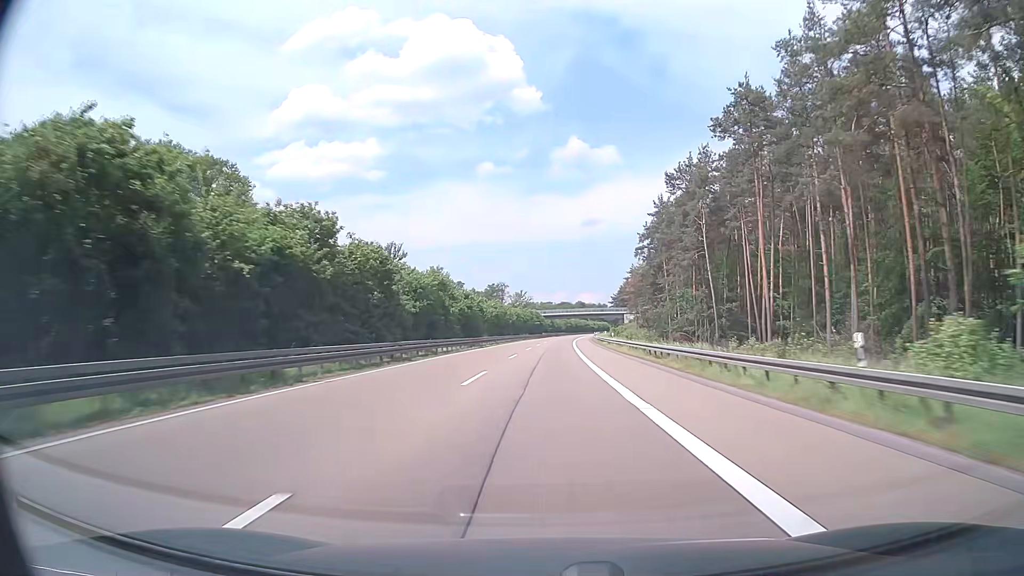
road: motorway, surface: asphalt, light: Day
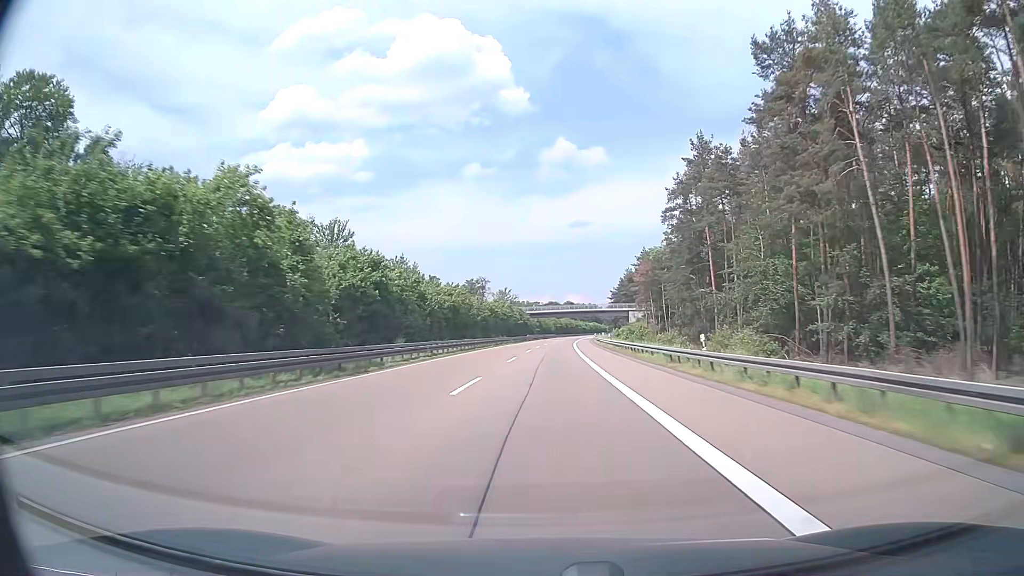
(+0.4, +38.1) m; +1°
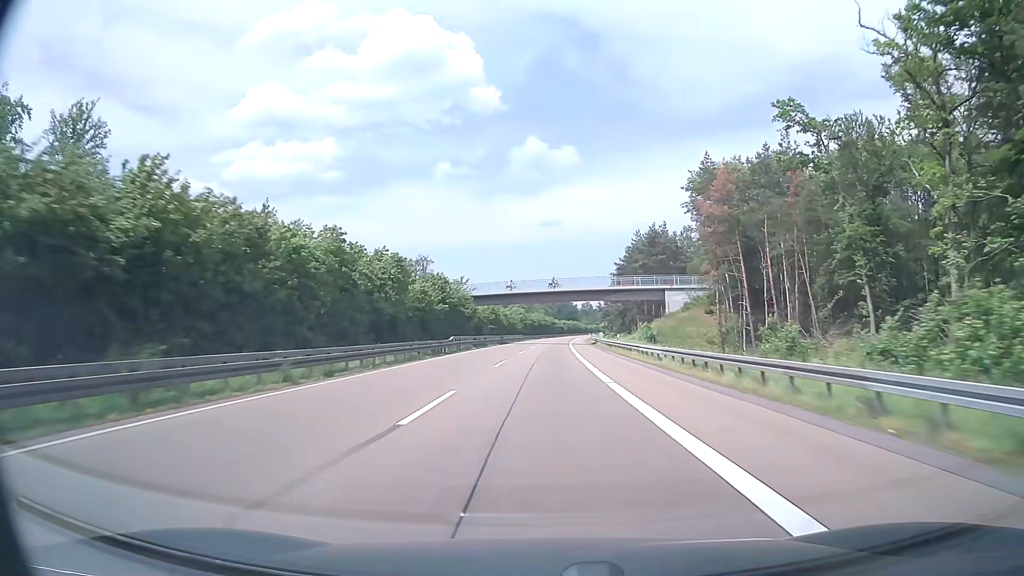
(+1.7, +76.1) m; +3°
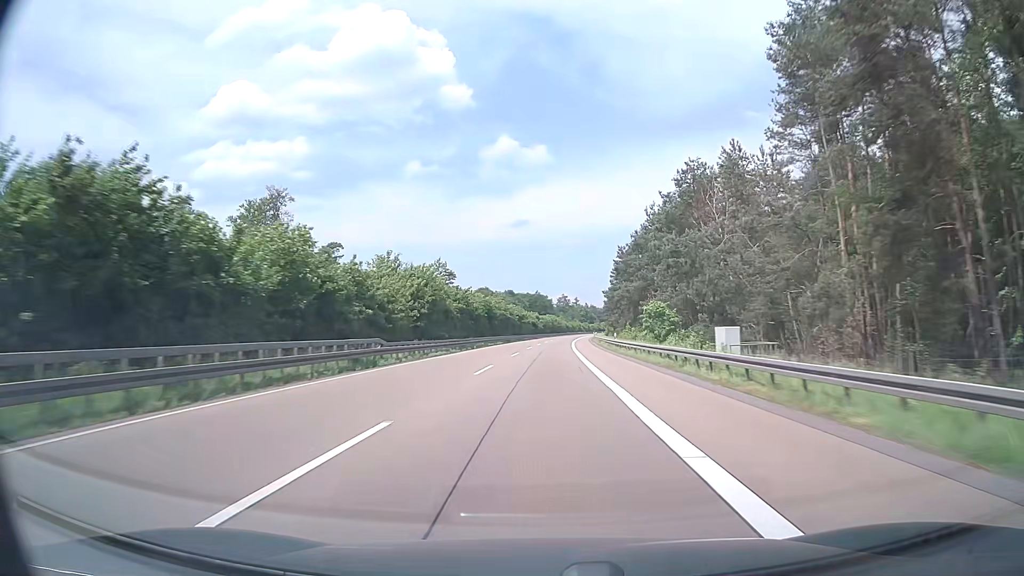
(+2.2, +95.1) m; +3°
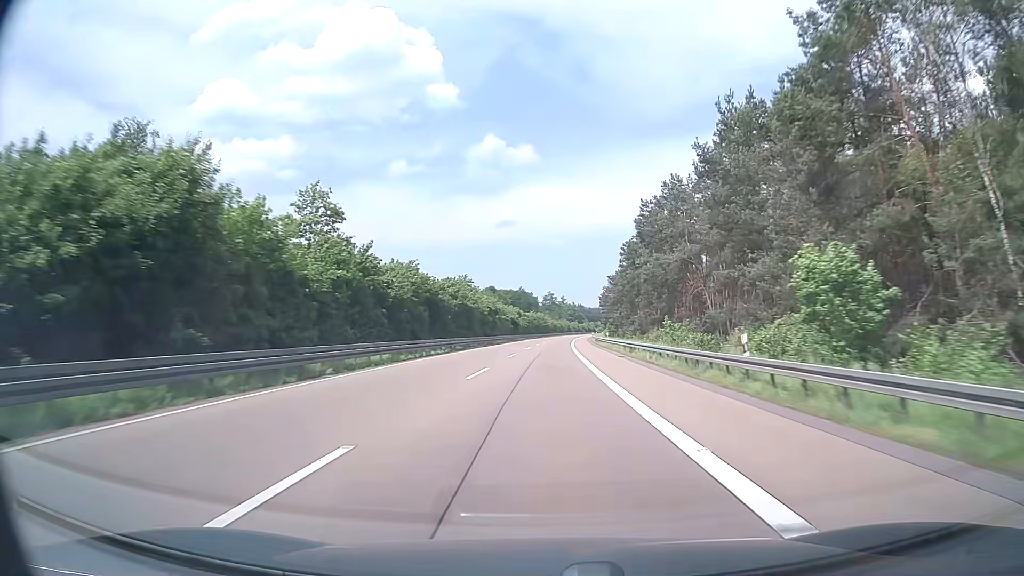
(+0.3, +38.0) m; +1°
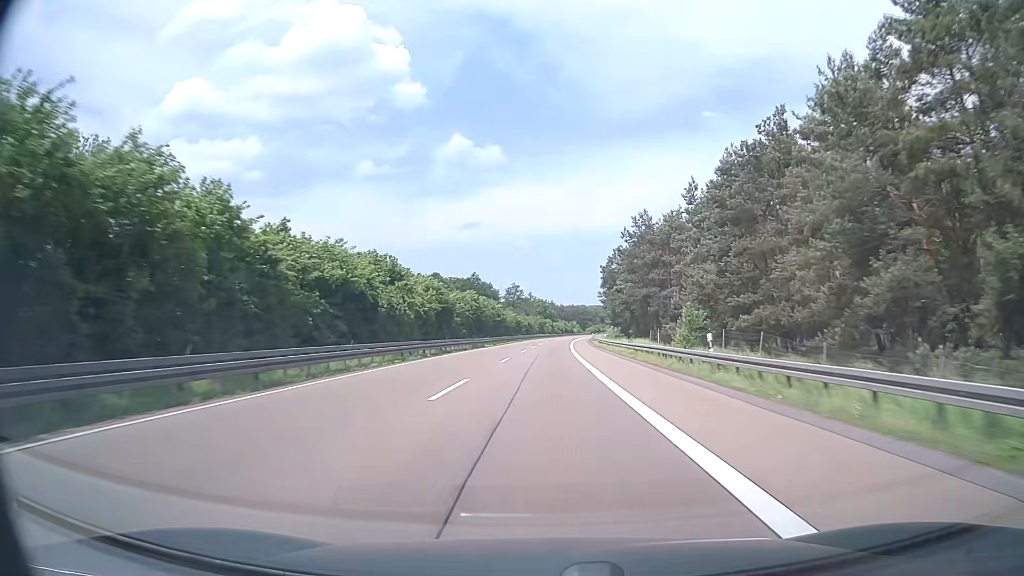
(+2.4, +95.1) m; +3°
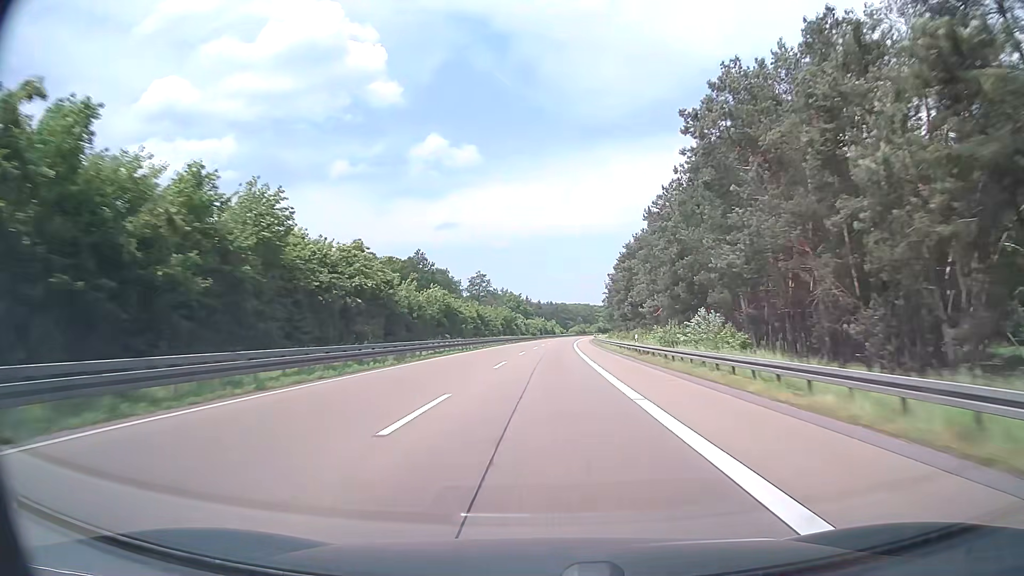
(+1.2, +76.1) m; +2°
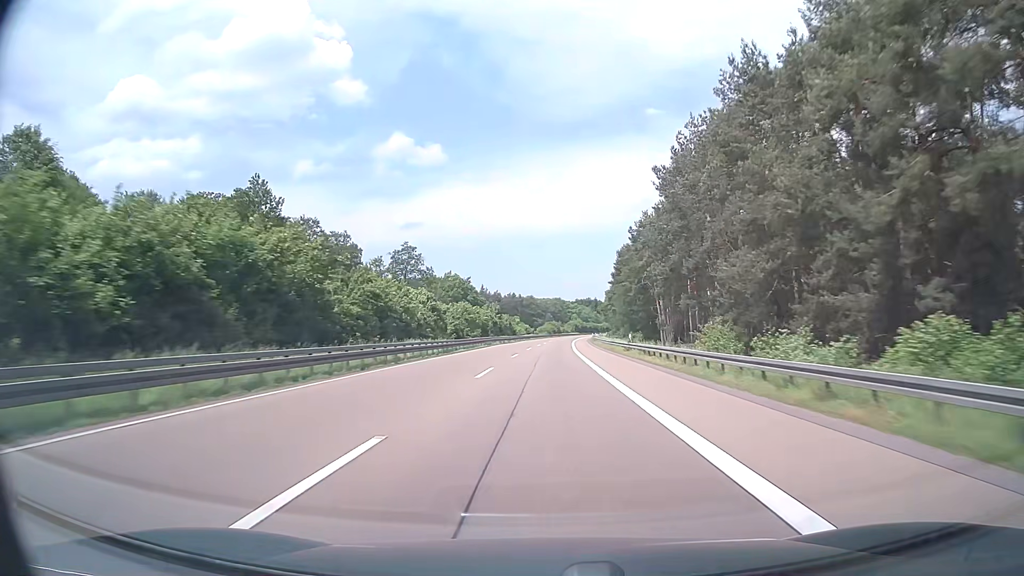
(+2.5, +95.1) m; +3°
(0, +10) (0, +20) (0, +30) (0, +40) (+1, +50) (+1, +60) (+1, +70) (+2, +80) (+2, +90) (+2, +100) m
